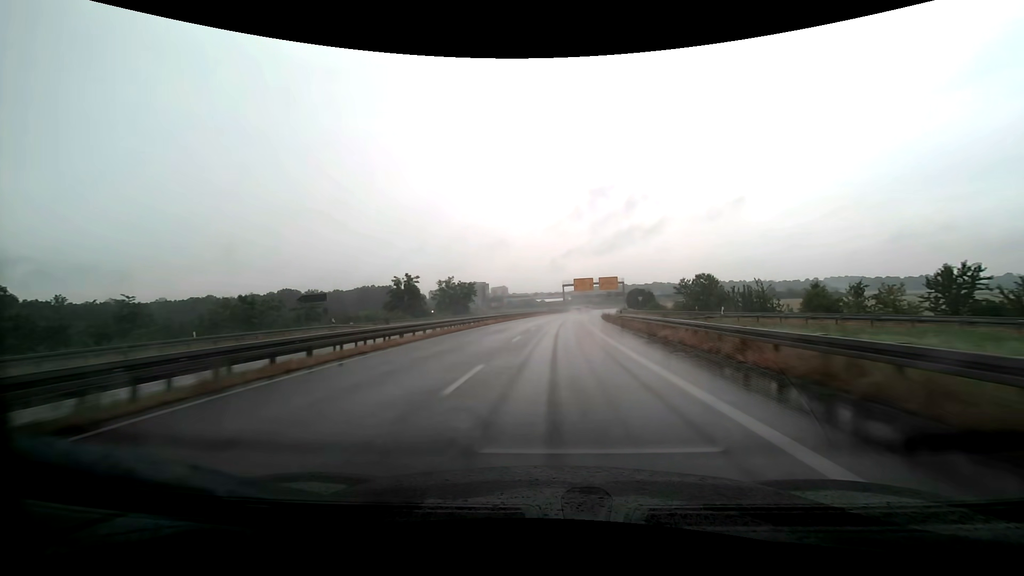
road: trunk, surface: asphalt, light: Day
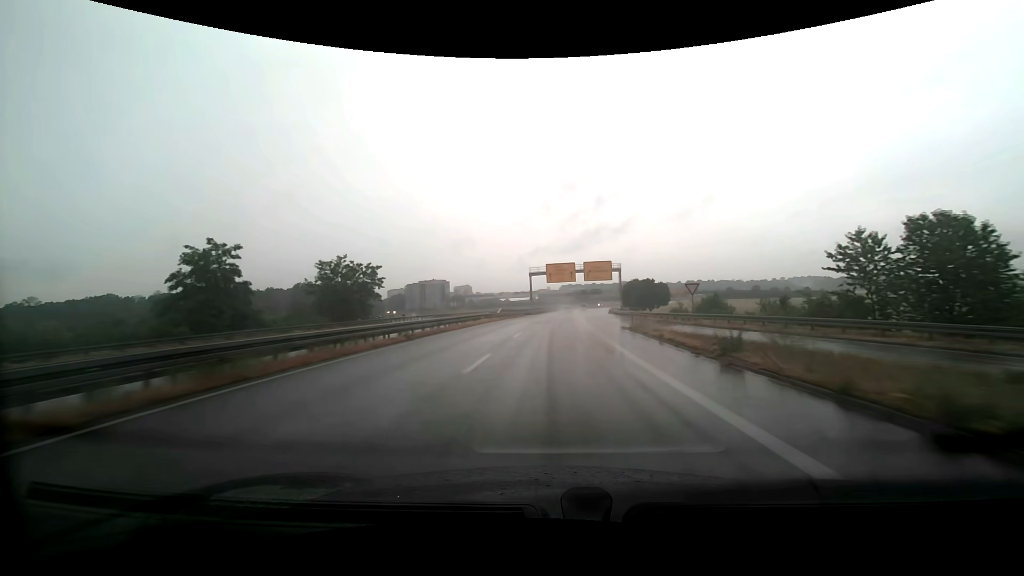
(+1.5, +45.5) m; +4°
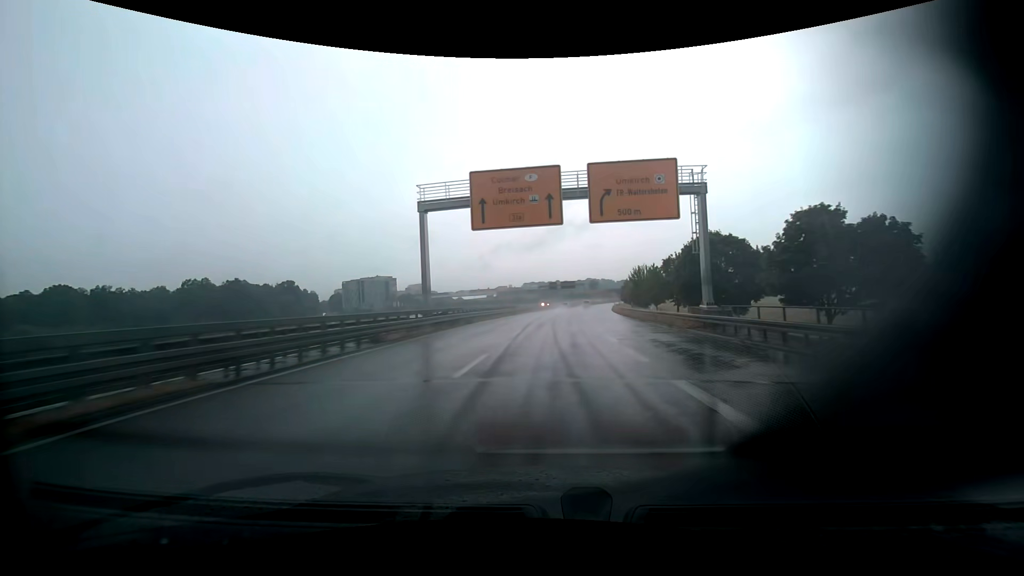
(+2.4, +61.1) m; +4°
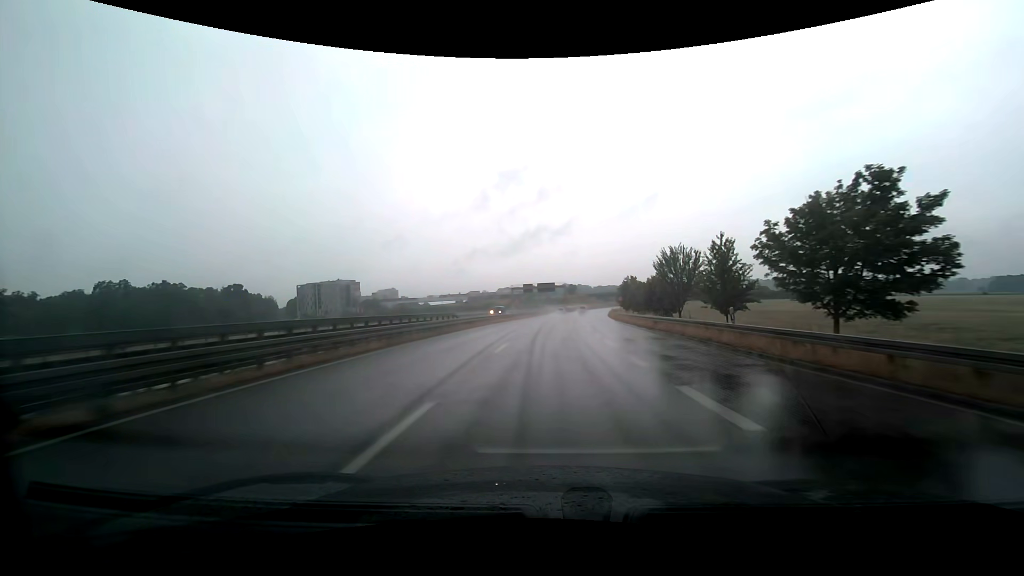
(+0.7, +30.0) m; +3°
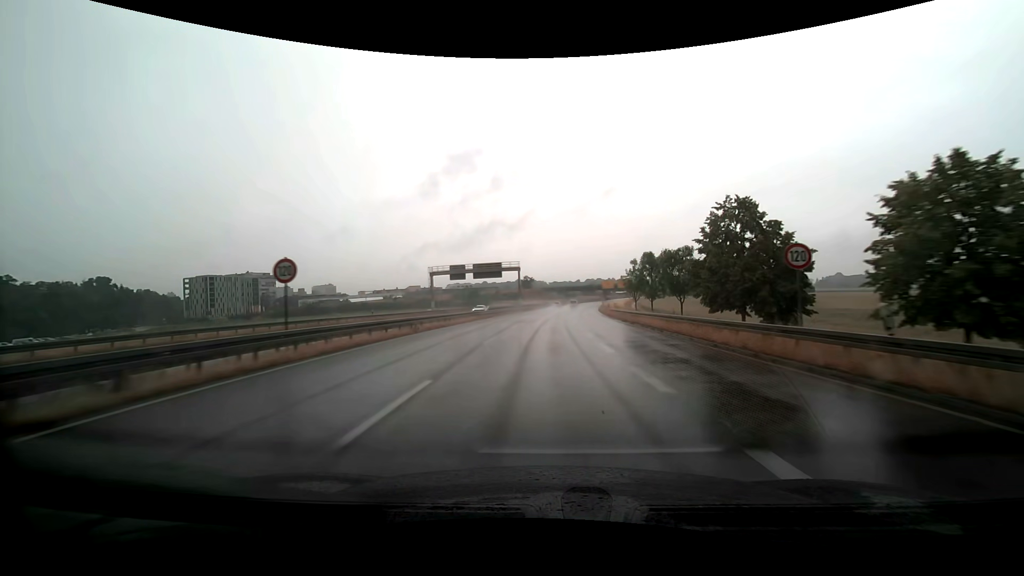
(+2.2, +58.1) m; +5°
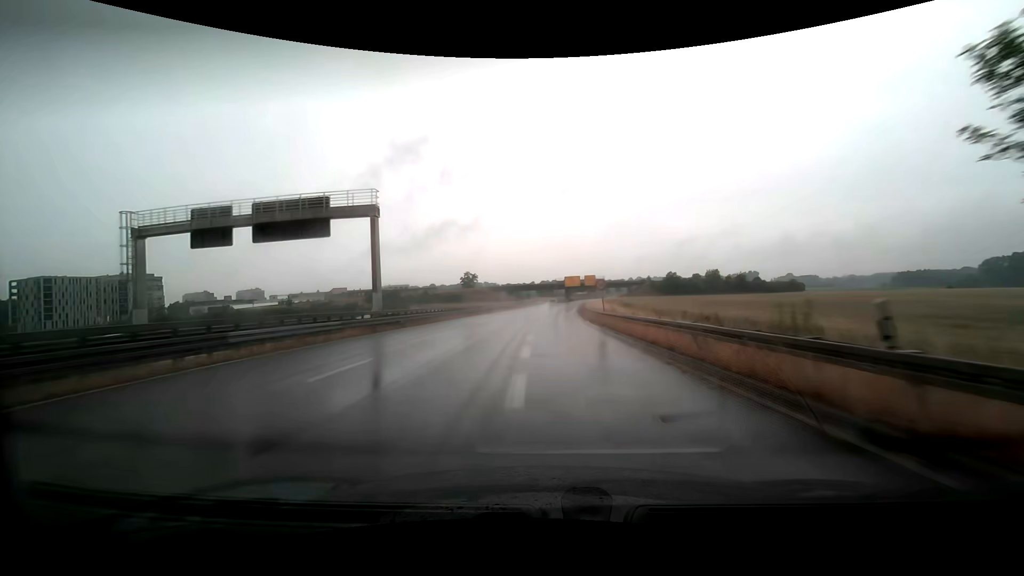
(+3.4, +55.5) m; +6°
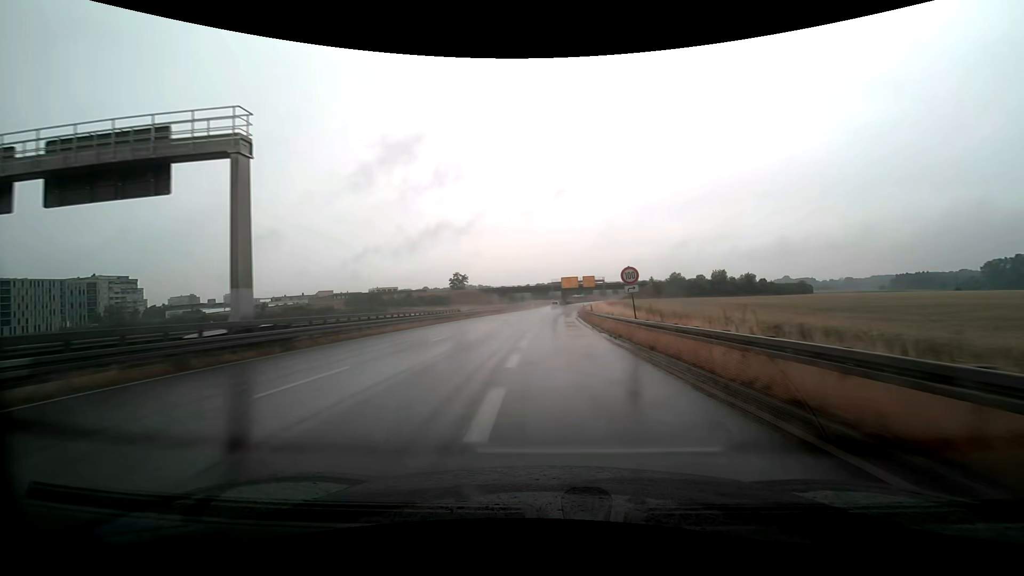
(+0.1, +13.3) m; +1°
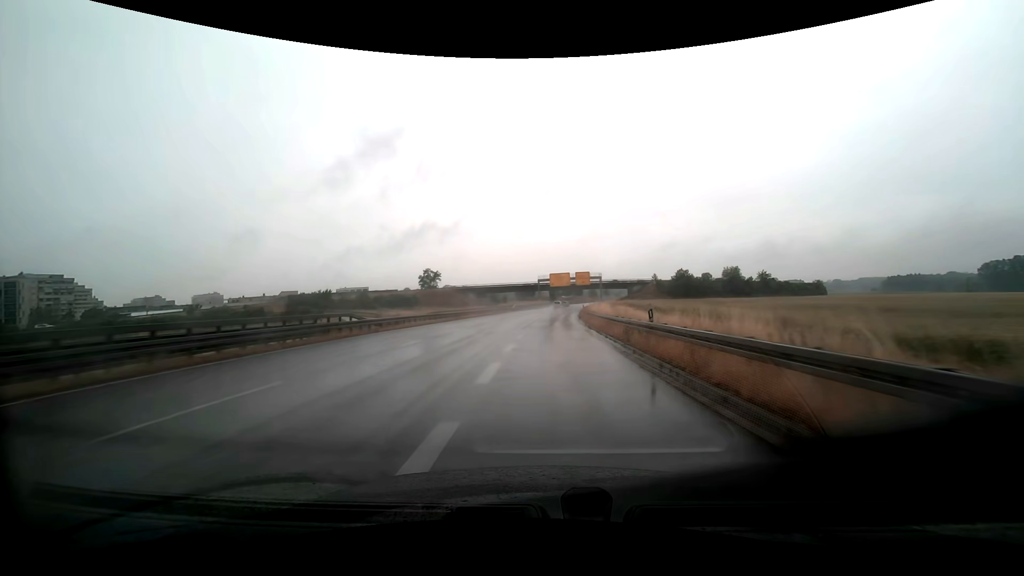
(+0.1, +26.4) m; +1°
(0, +10) (0, +20) (0, +30) (+1, +40) (+1, +50) (+1, +60) (+2, +70) (+3, +80) (+4, +90) (+5, +100) m
